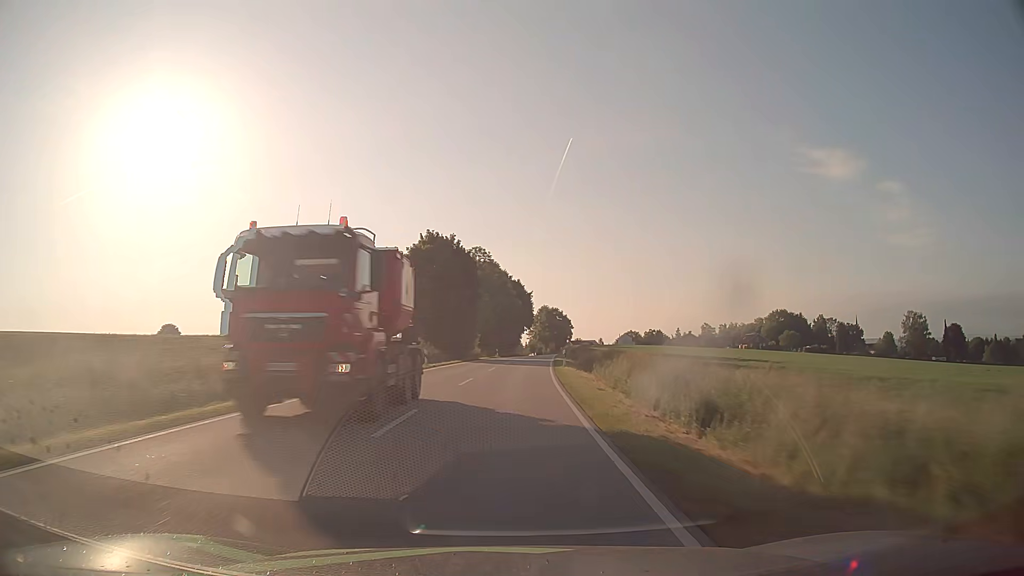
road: secondary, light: Day
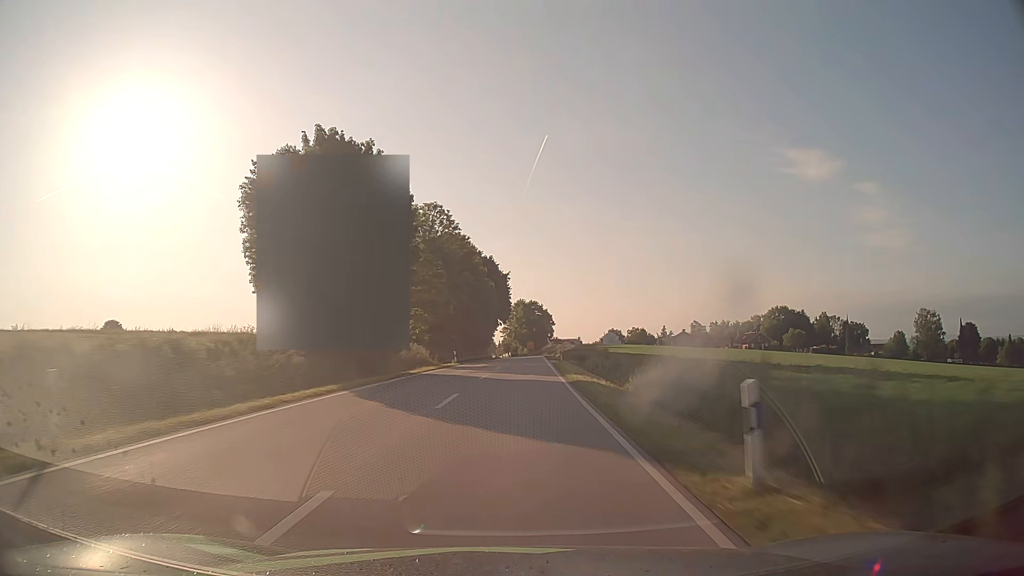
(+0.7, +31.4) m; +2°
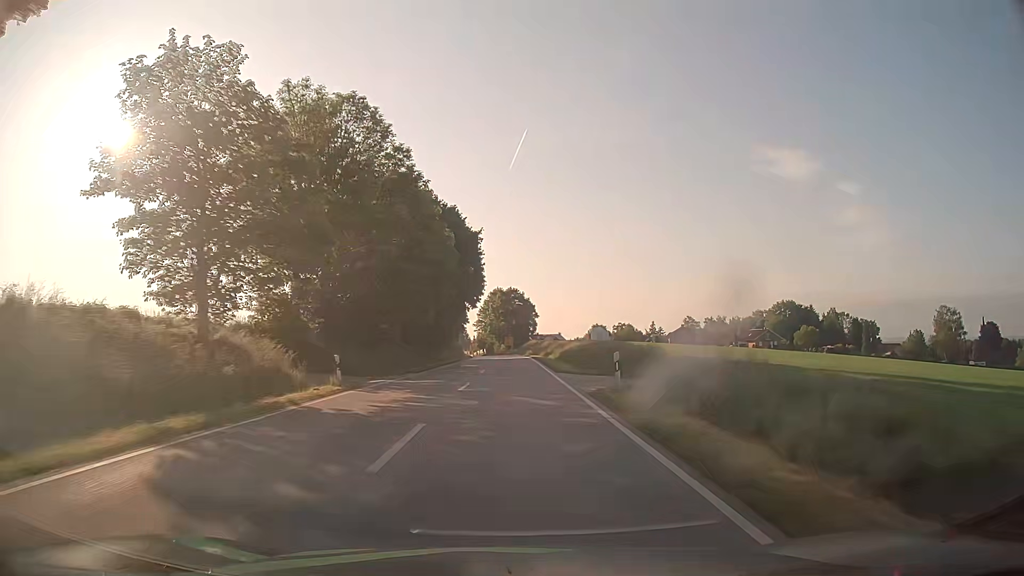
(+0.6, +30.6) m; +2°
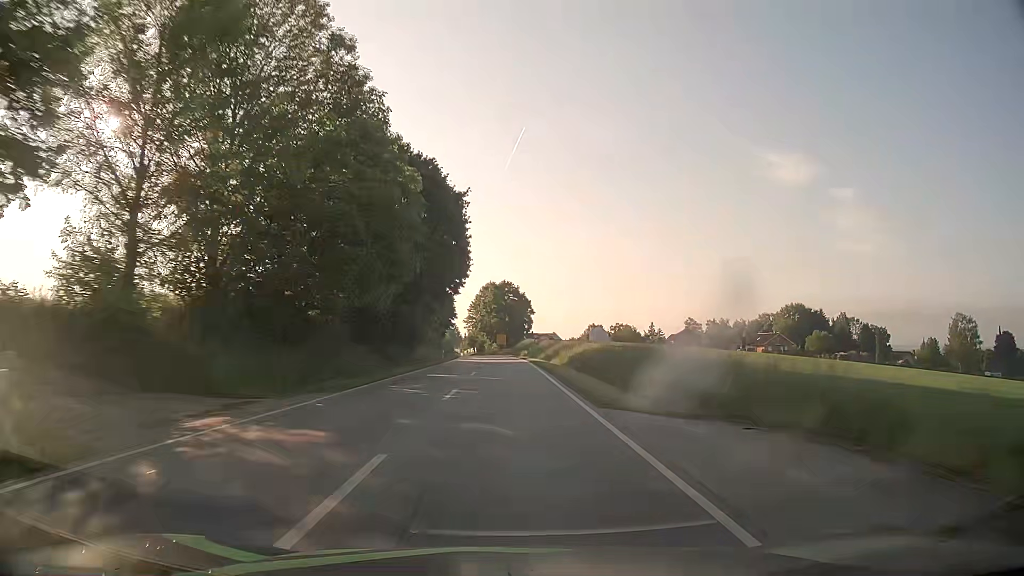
(+0.1, +14.8) m; +1°
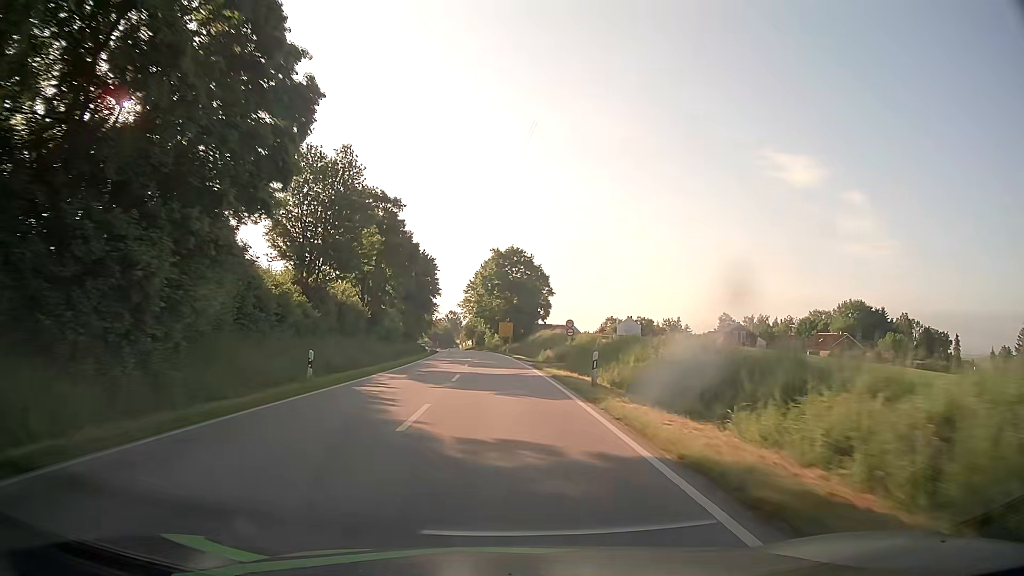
(0.0, +41.8) m; 0°
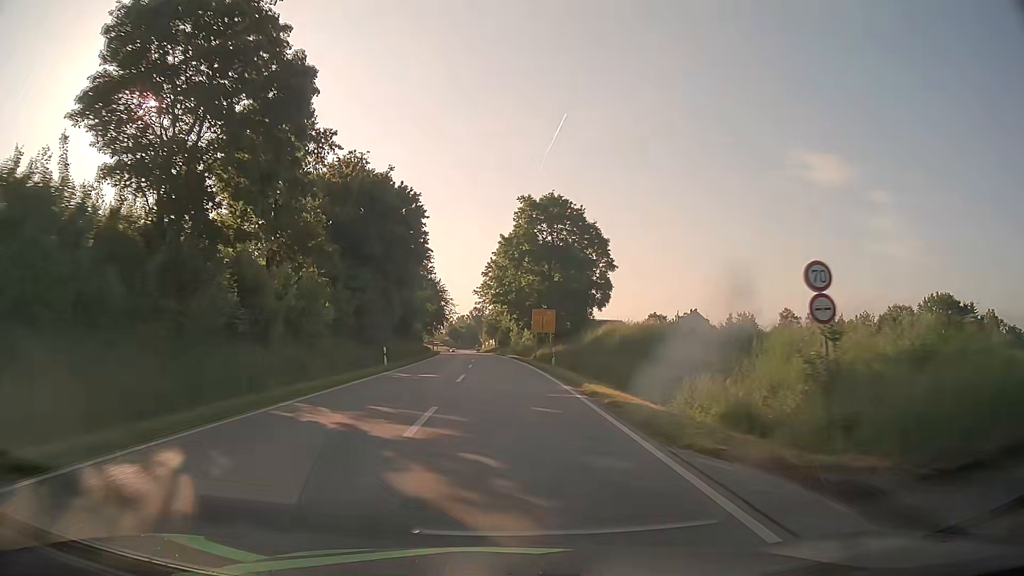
(-0.7, +36.0) m; -2°
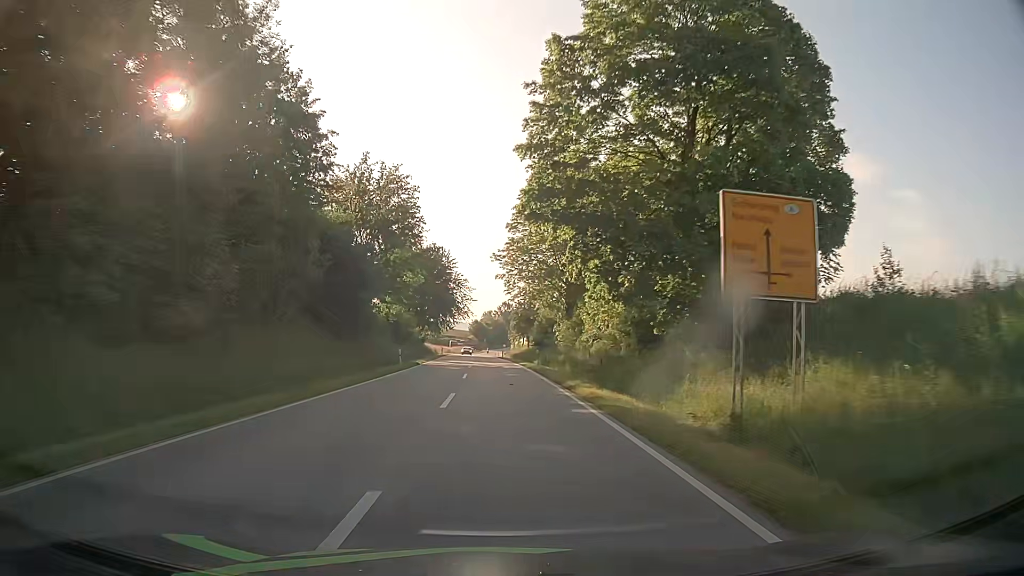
(-0.9, +43.1) m; -2°
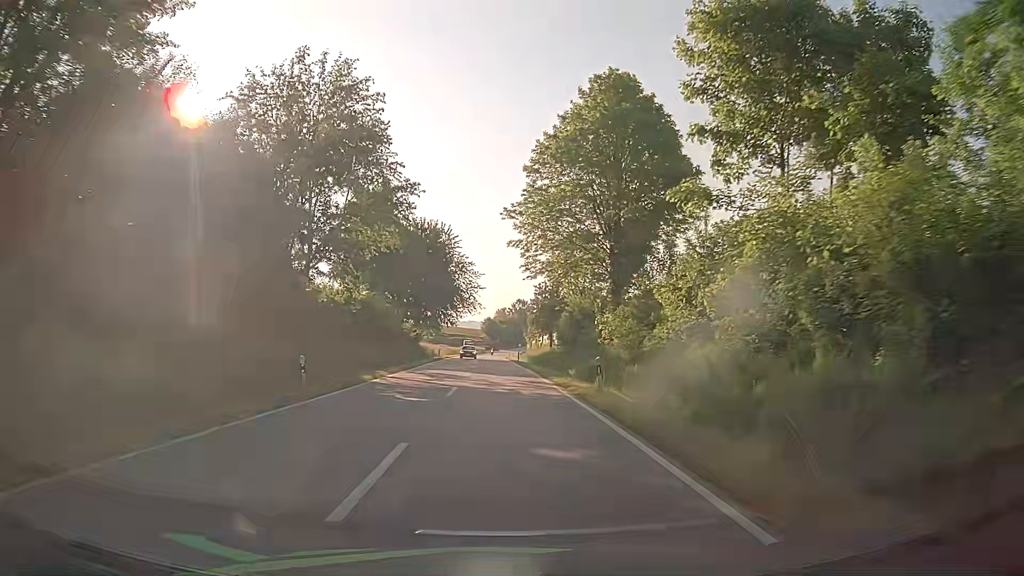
(-0.3, +21.0) m; -1°
(0, +10) (0, +20) (0, +30) (-1, +40) (-1, +50) (-1, +60) (-1, +70) (-2, +80) (-2, +90) (-2, +100) m
